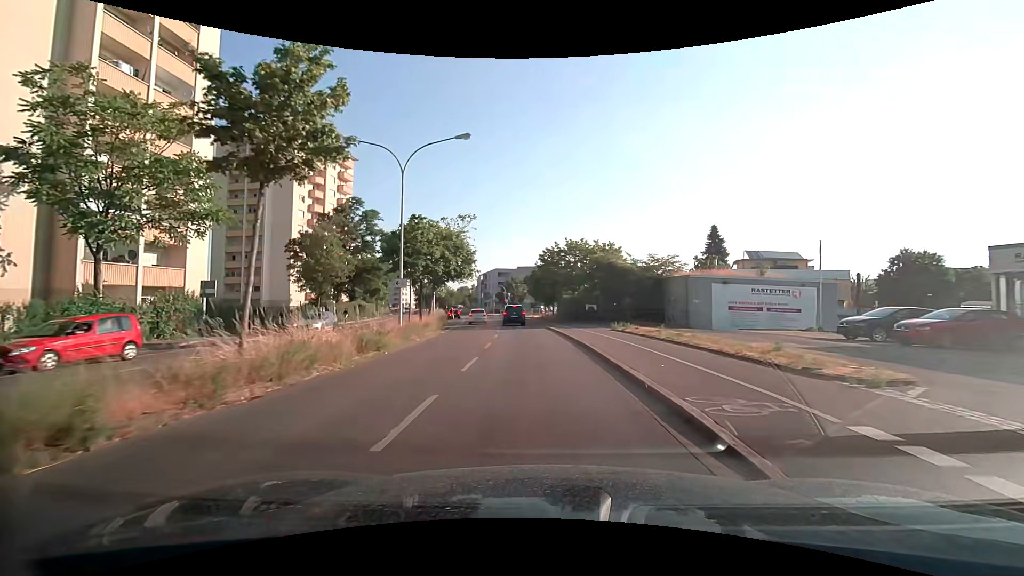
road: secondary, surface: asphalt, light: Day
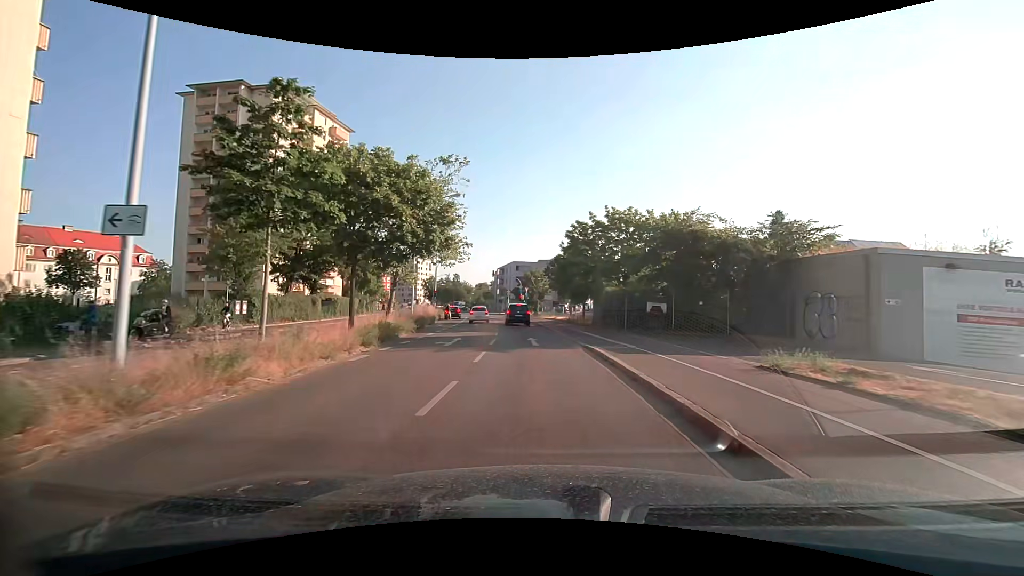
(-0.4, +16.8) m; -2°
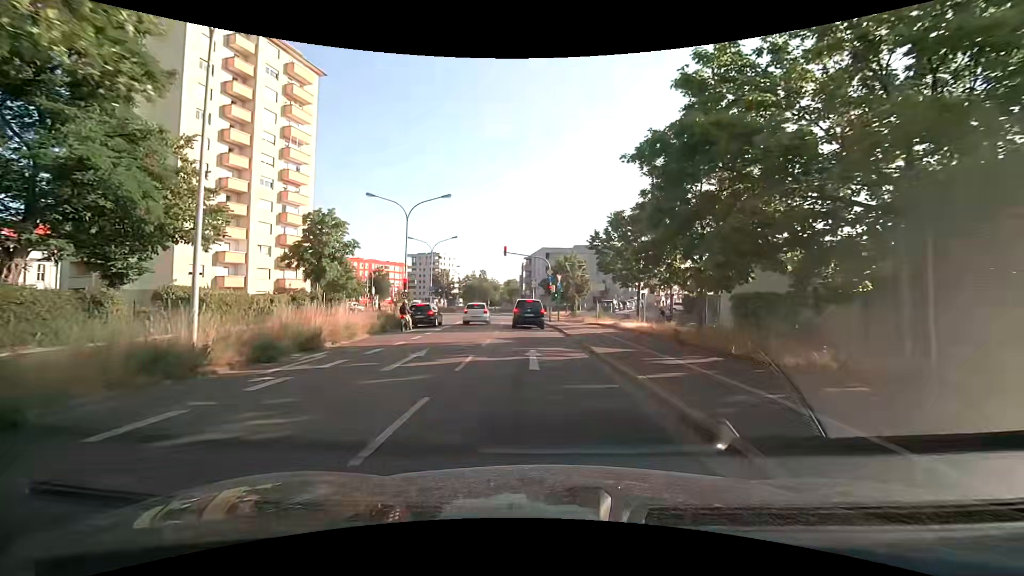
(-0.8, +25.8) m; -4°
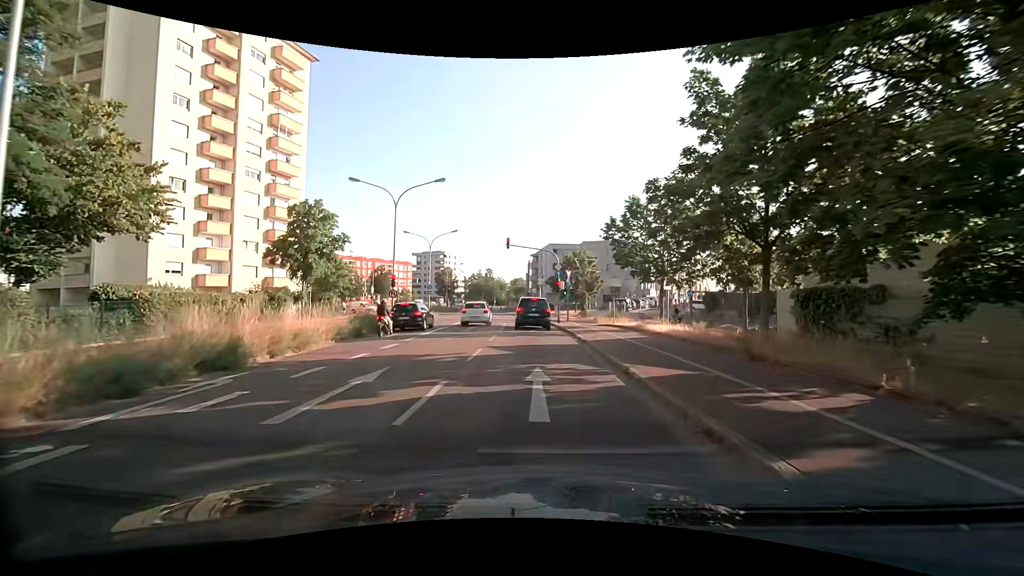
(0.0, +4.7) m; -1°
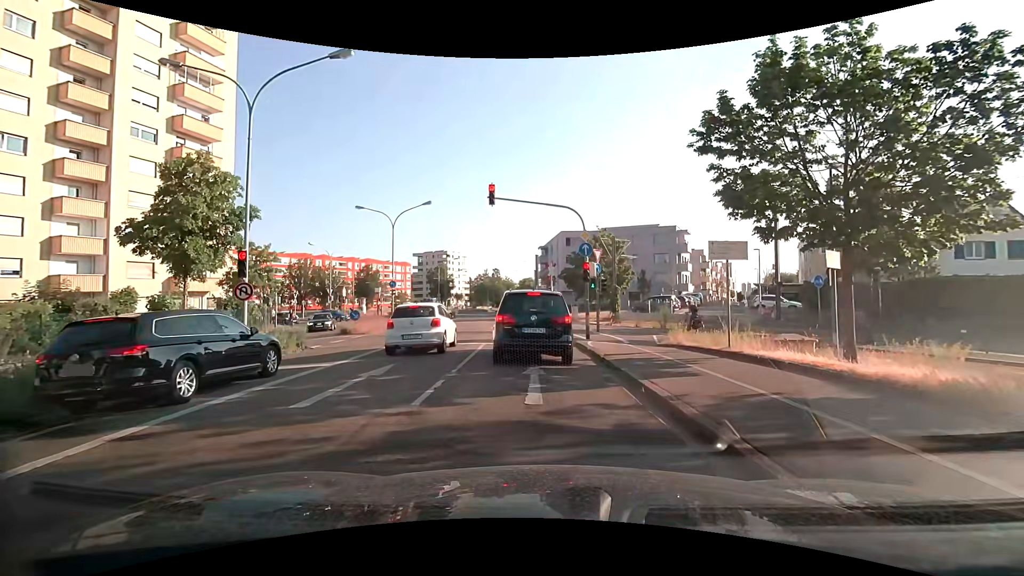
(-0.3, +17.0) m; -1°
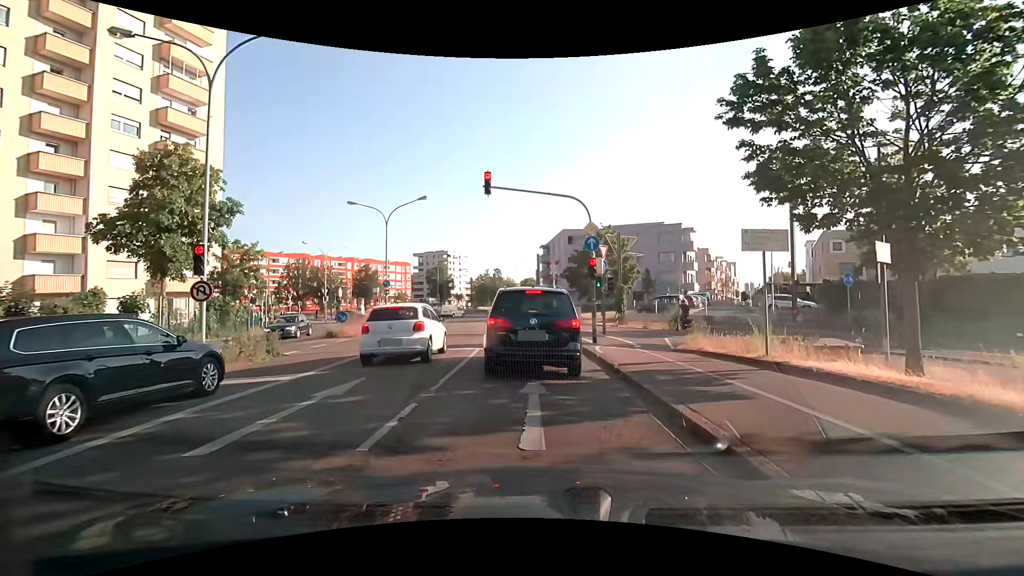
(0.0, +2.0) m; 0°
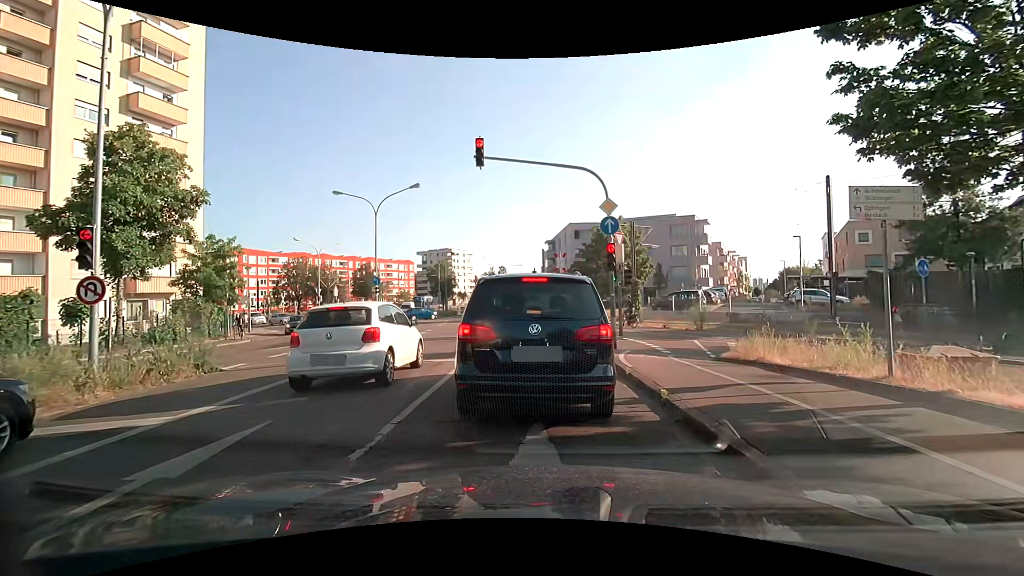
(0.0, +3.4) m; +1°
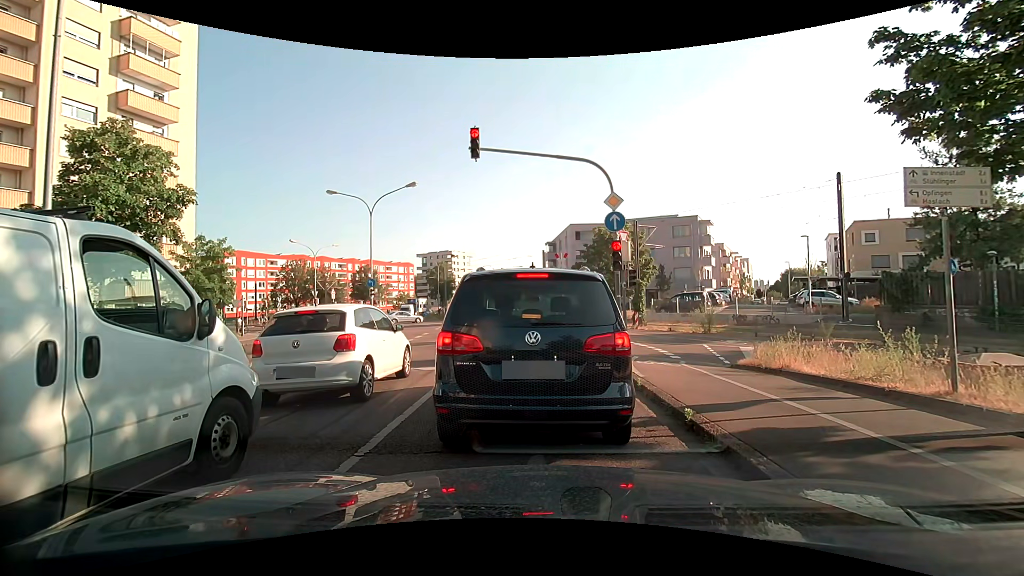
(0.0, +1.1) m; 0°
(-1, +10) (-1, +20) (-3, +30) (-4, +40) (-6, +50) (-8, +59) (-10, +69) (-12, +79) (-13, +89) (-15, +99) m
